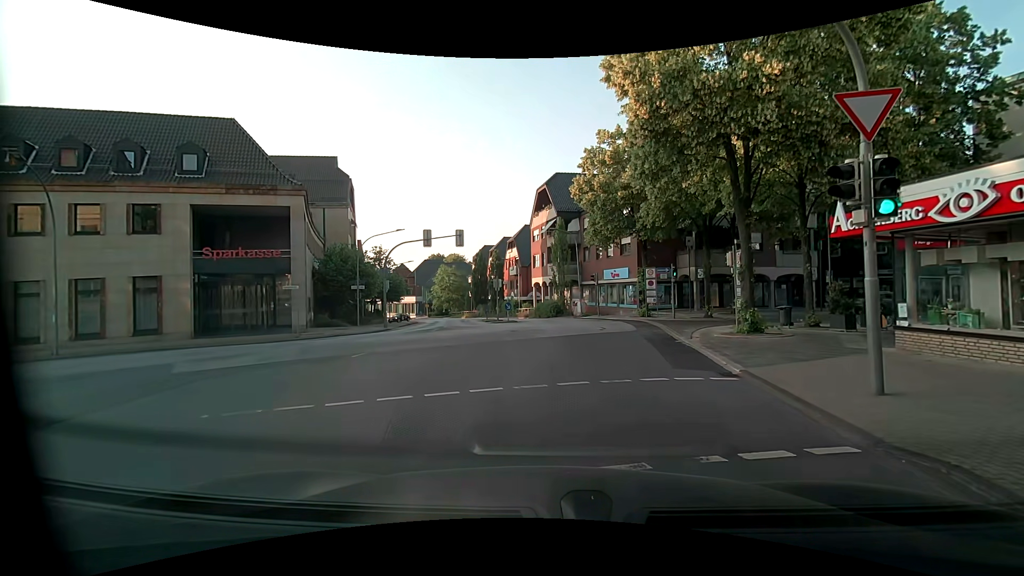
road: unclassified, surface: asphalt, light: Day
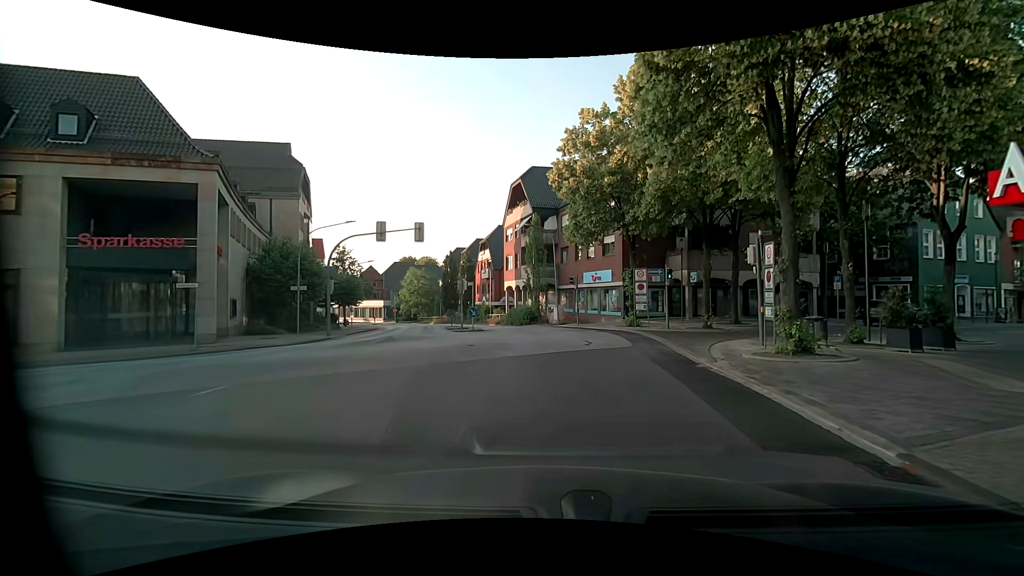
(0.0, +5.3) m; +3°
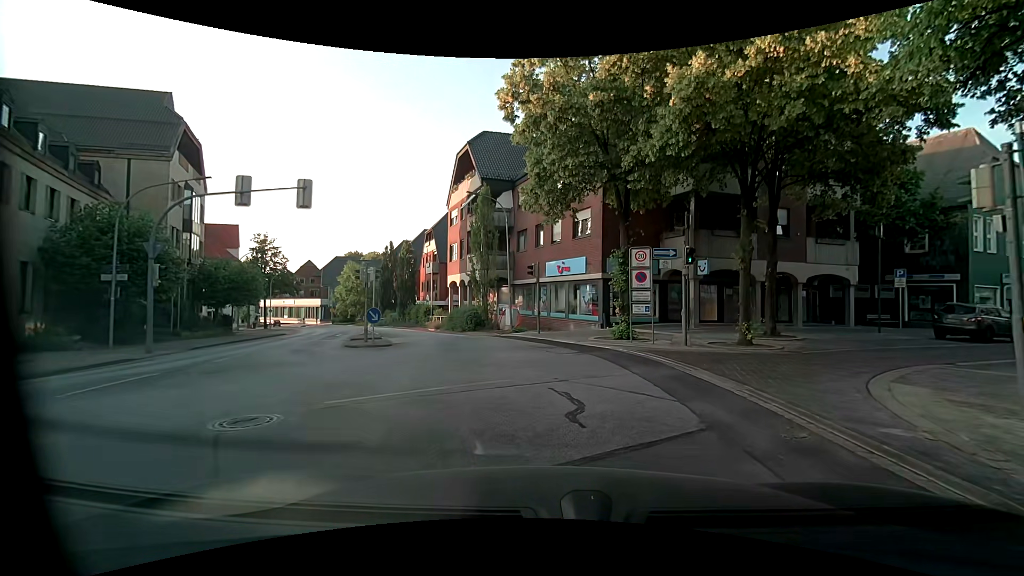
(+0.3, +10.7) m; +4°
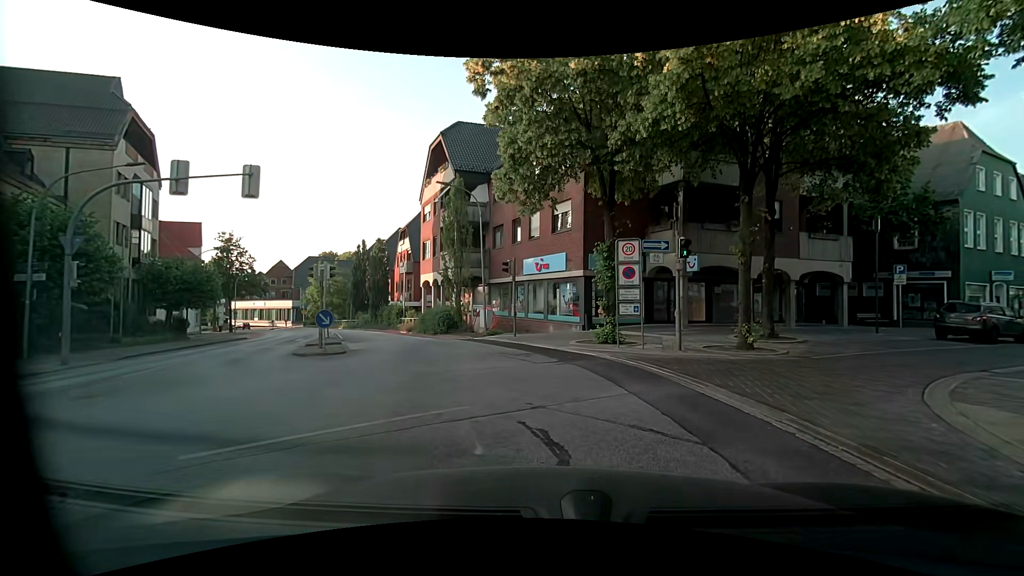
(0.0, +2.1) m; +2°
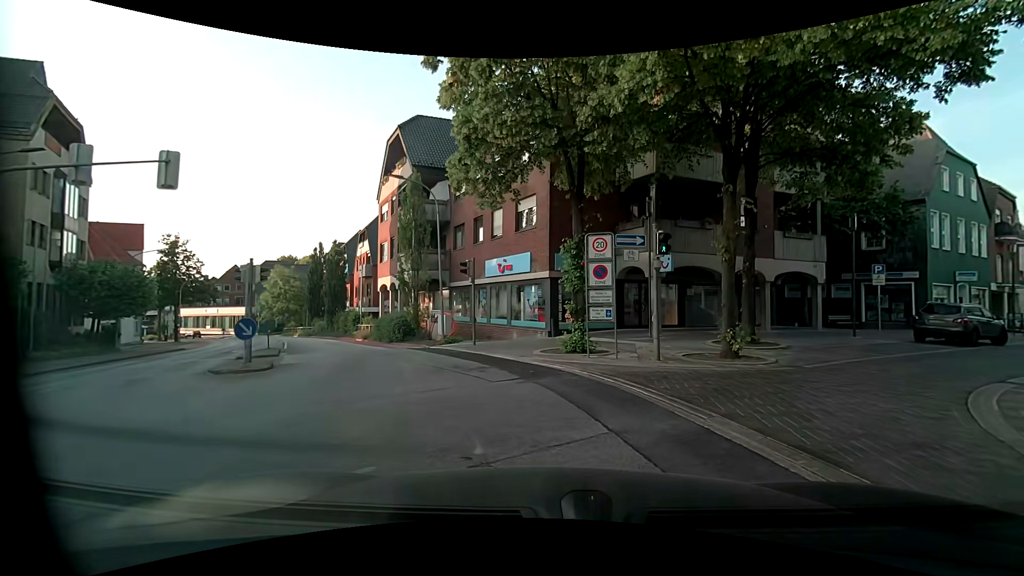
(+0.1, +2.0) m; +4°
